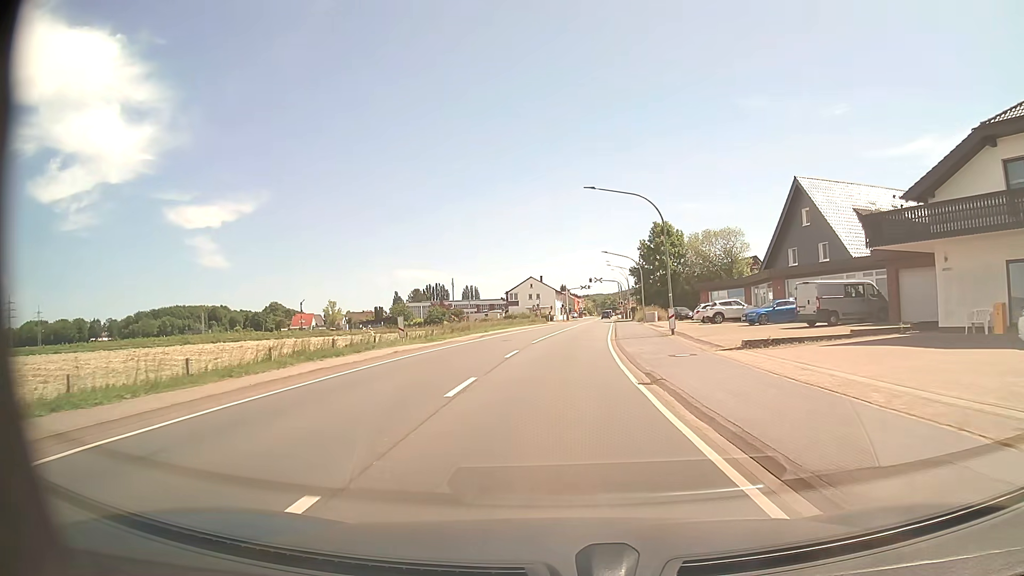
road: primary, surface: asphalt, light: Day
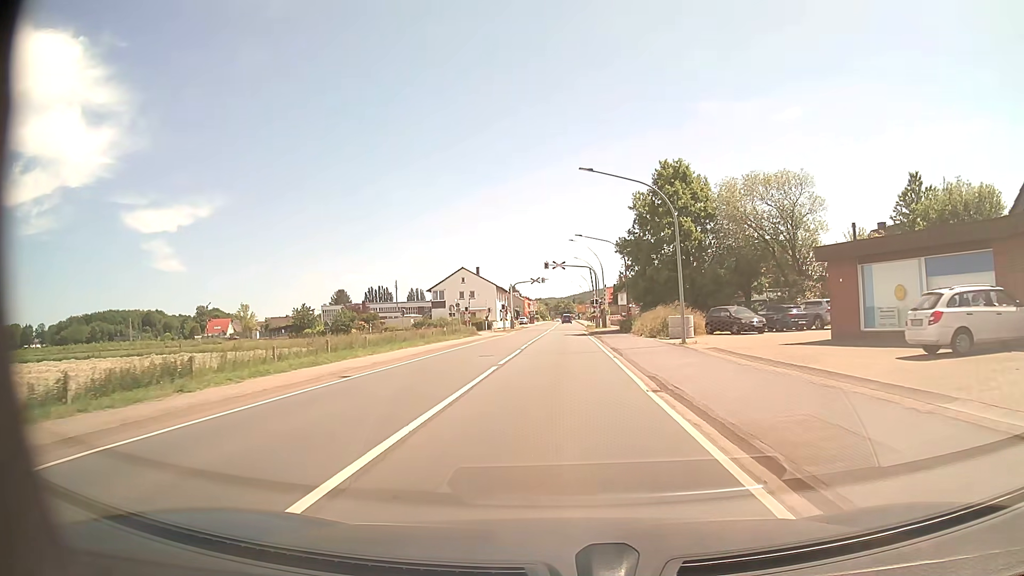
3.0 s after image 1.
(+1.3, +38.0) m; +4°
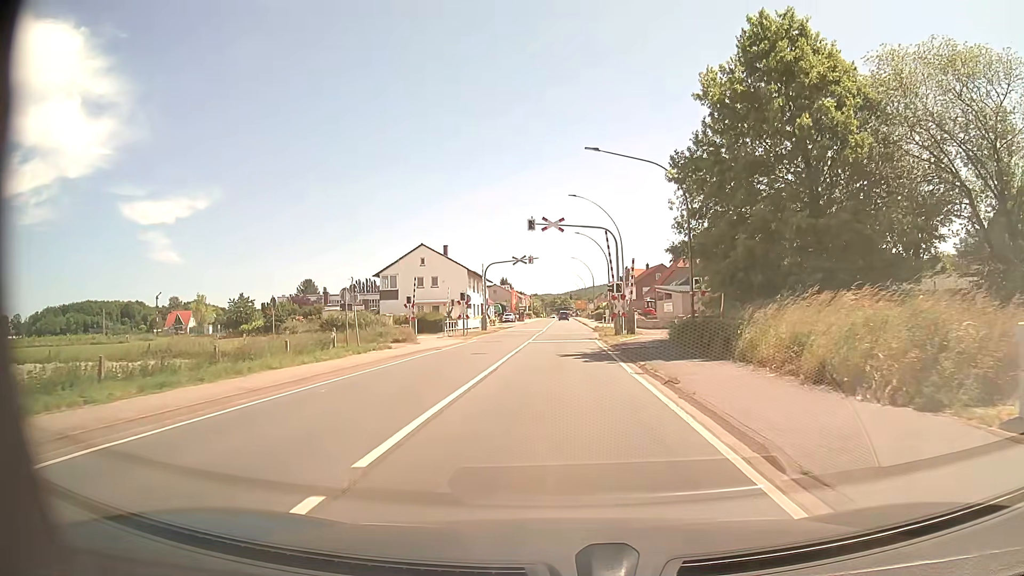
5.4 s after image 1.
(+0.2, +26.3) m; +1°
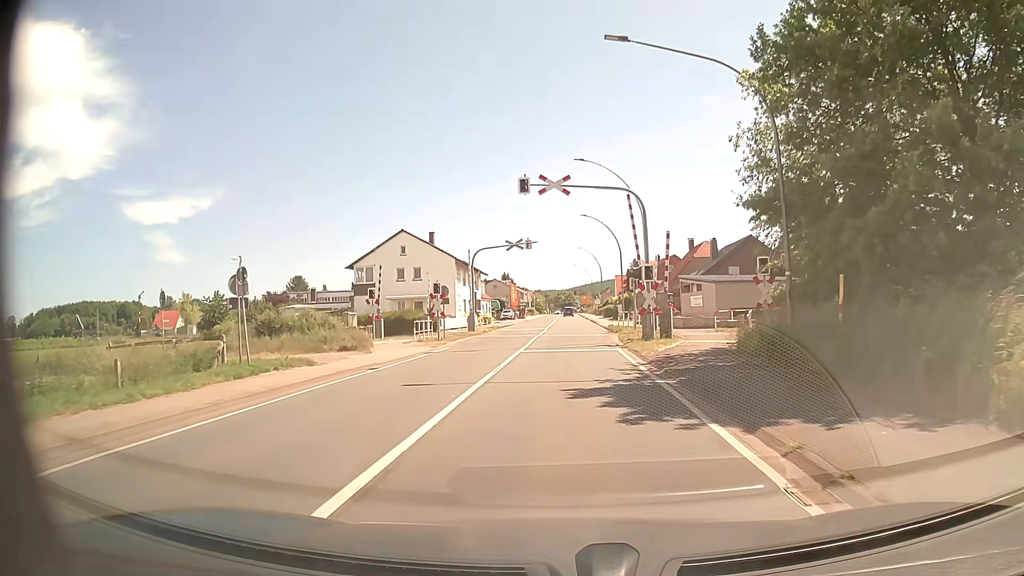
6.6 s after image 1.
(-0.1, +10.4) m; -1°
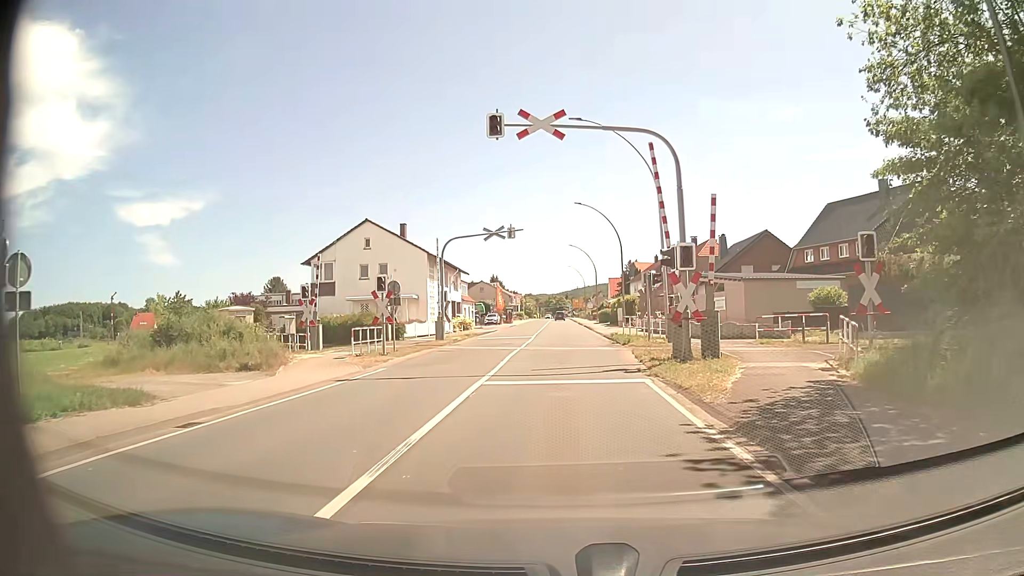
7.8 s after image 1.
(+0.1, +8.8) m; +1°
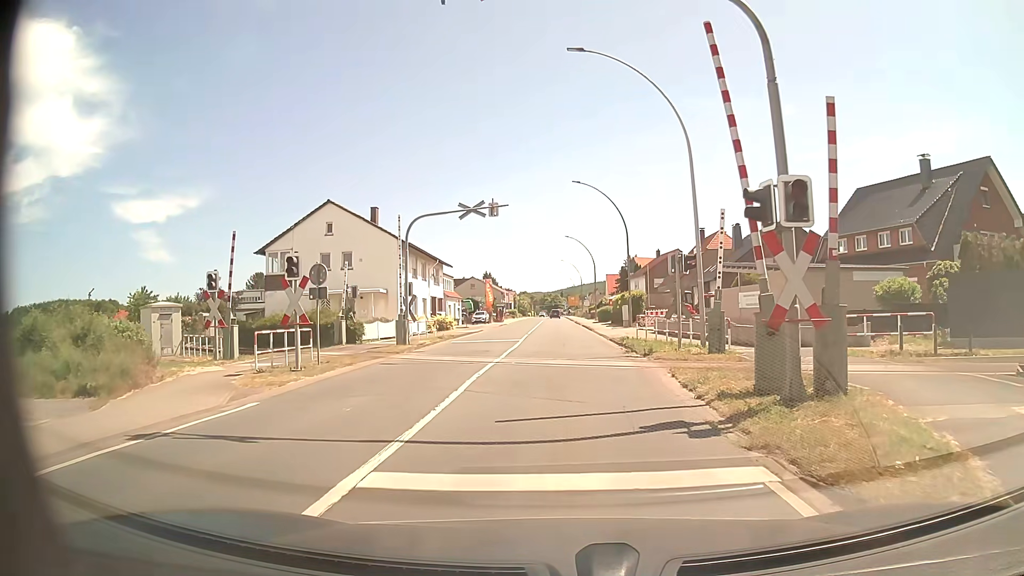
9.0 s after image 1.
(+0.1, +7.9) m; +1°
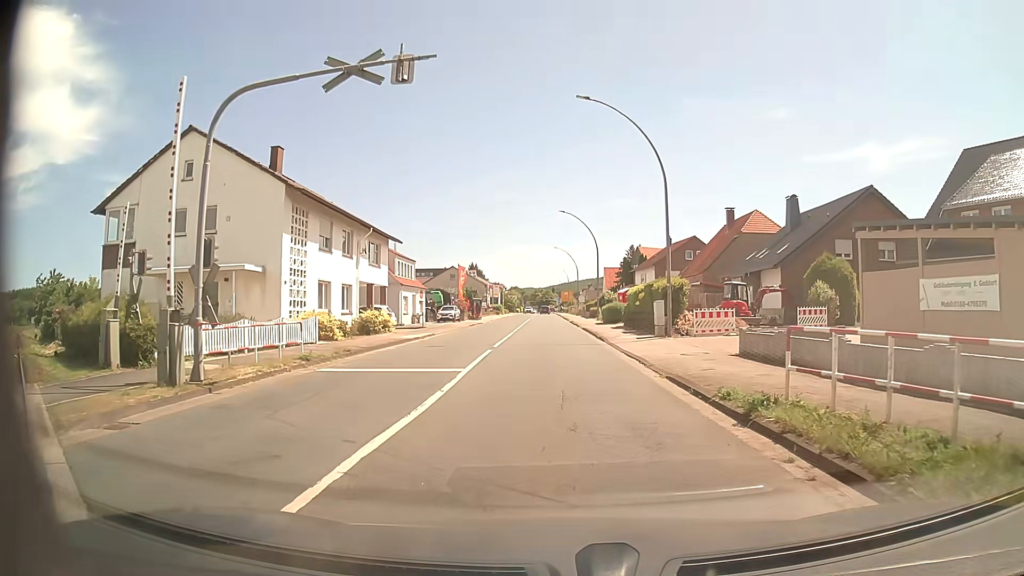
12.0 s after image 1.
(0.0, +17.9) m; 0°
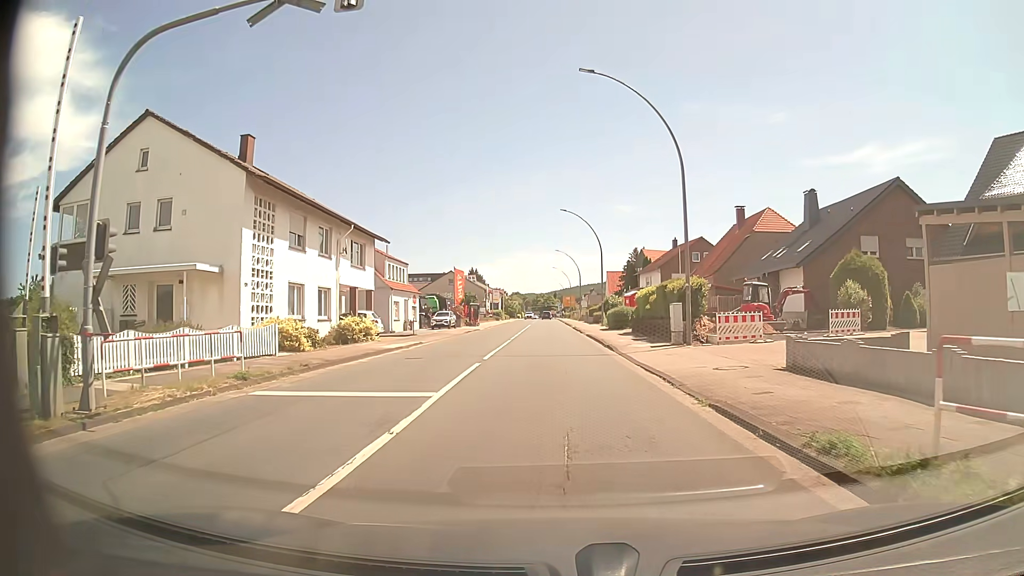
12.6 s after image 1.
(0.0, +3.7) m; 0°
(0, +10) (0, +20) (0, +30) (0, +40) (0, +50) (0, +60) (0, +70) (-1, +80) (-1, +90) (-1, +100) m
